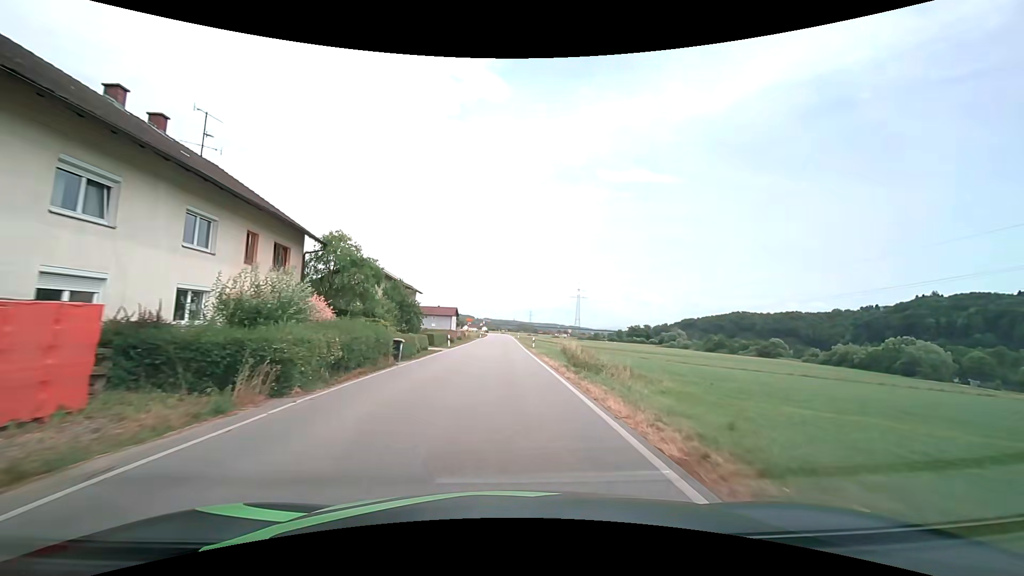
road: secondary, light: Day
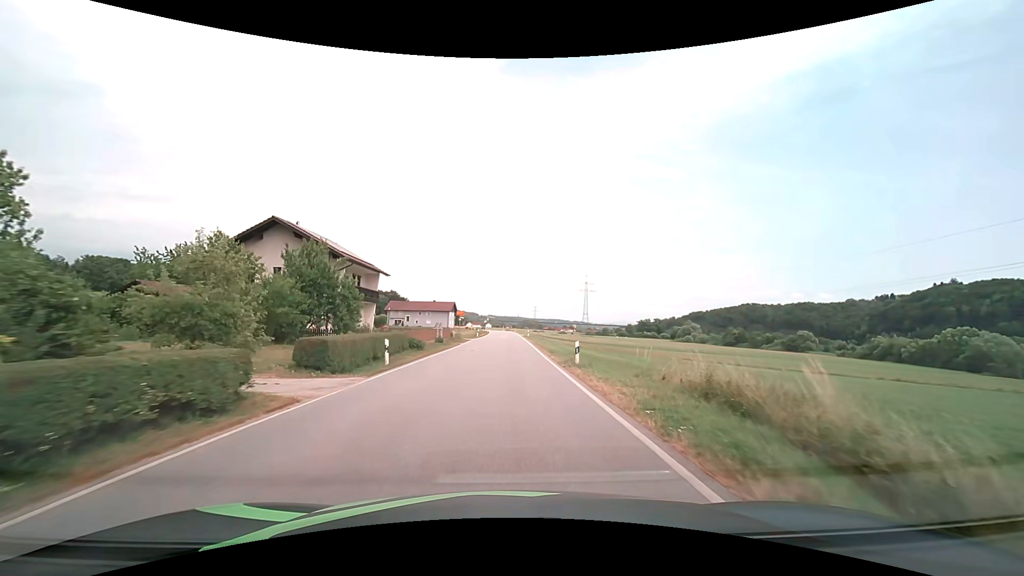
(-0.2, +22.9) m; -1°
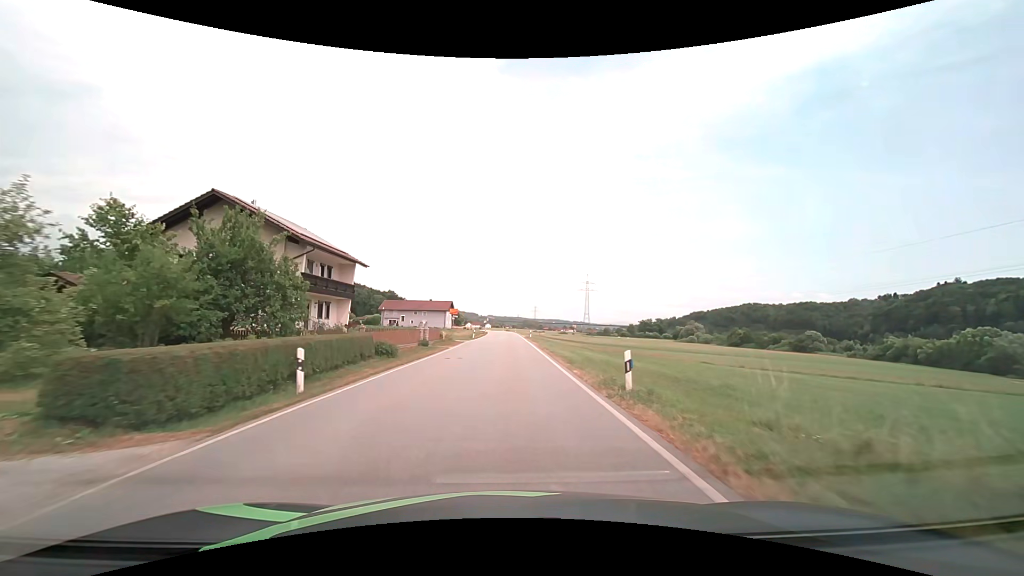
(0.0, +7.7) m; 0°
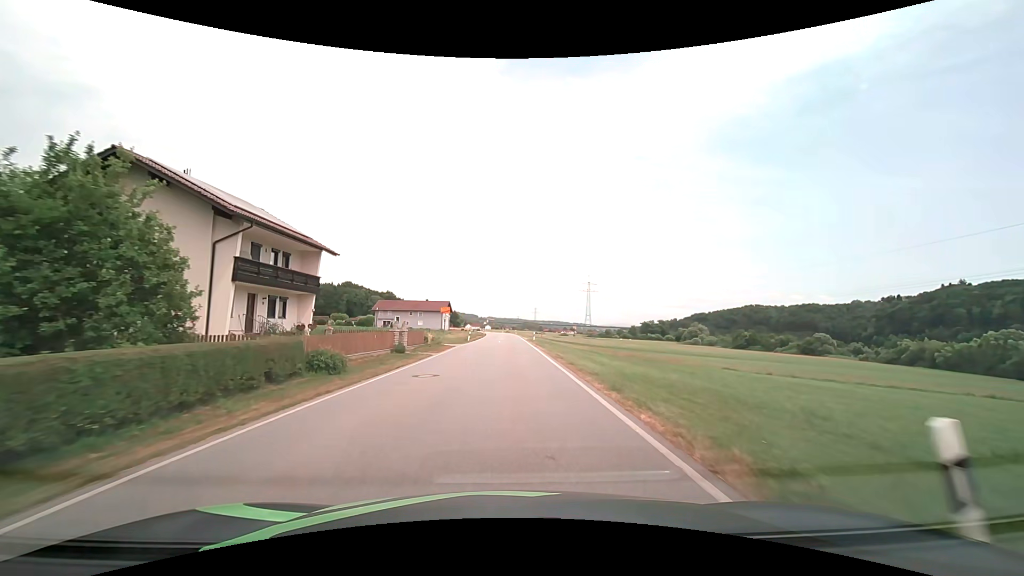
(0.0, +7.7) m; 0°
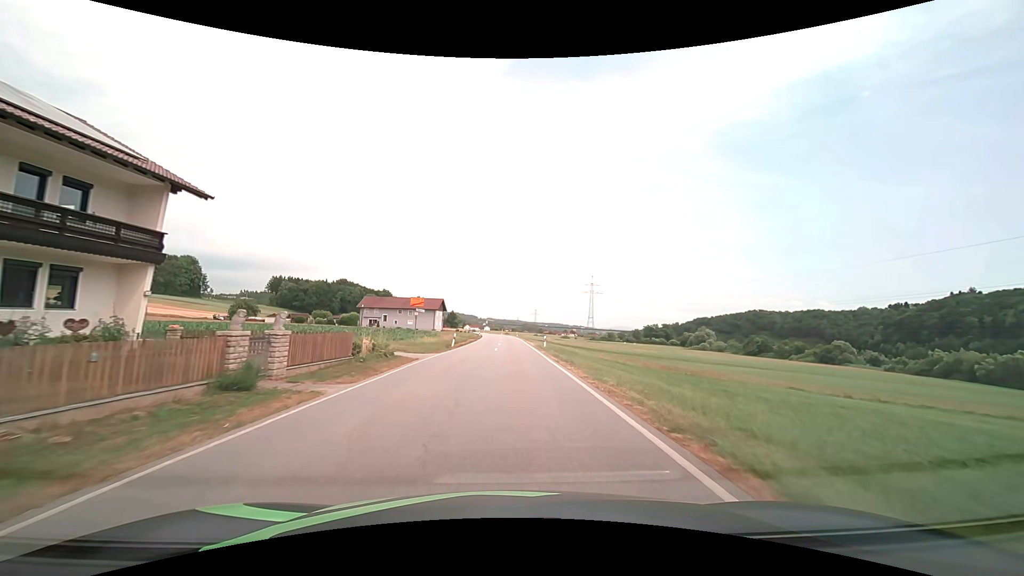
(0.0, +15.4) m; 0°
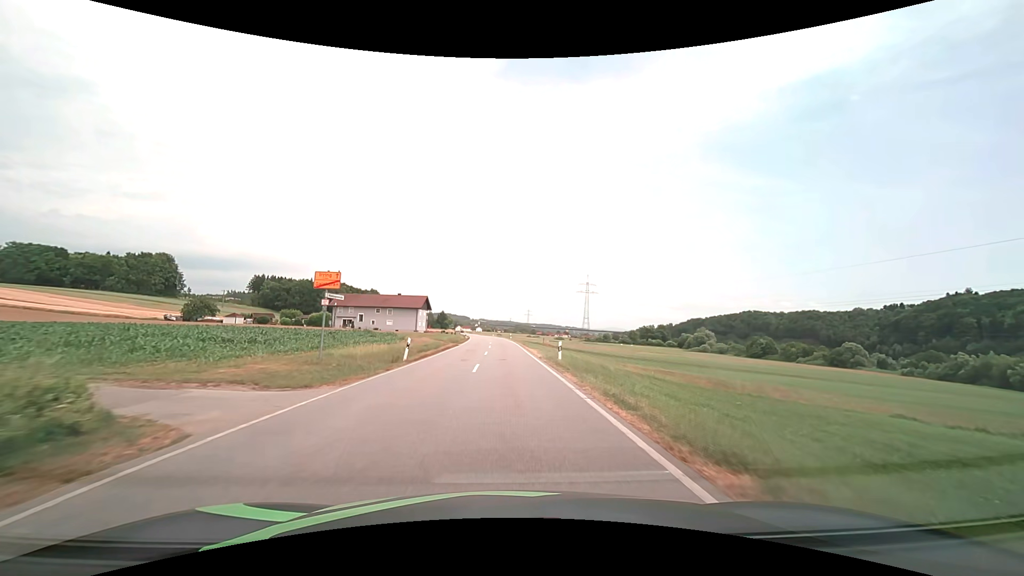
(+0.1, +15.4) m; +1°
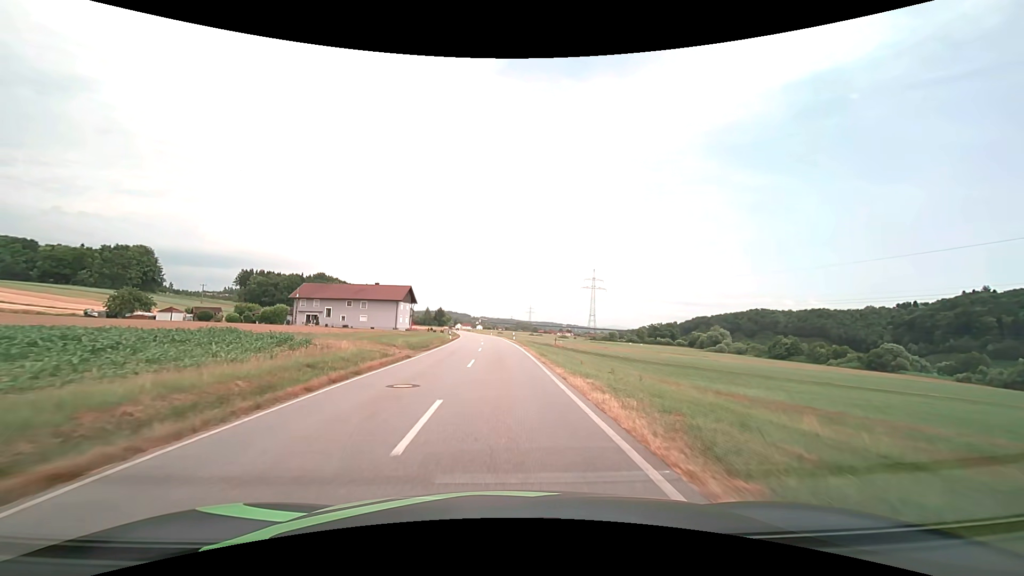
(0.0, +23.1) m; 0°
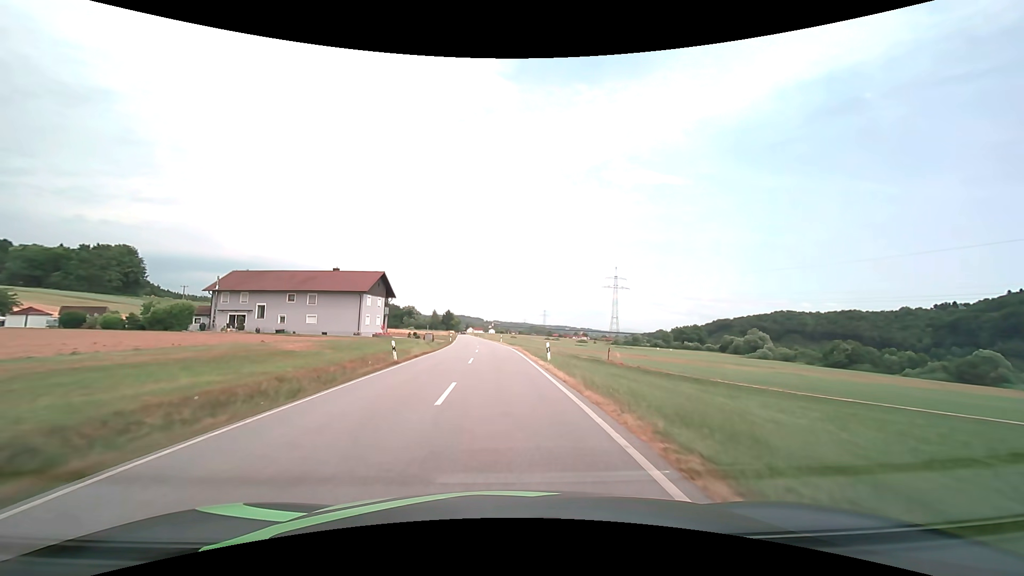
(-0.4, +32.7) m; -1°
(0, +10) (0, +20) (0, +30) (-1, +40) (-1, +50) (-2, +60) (-3, +70) (-4, +80) (-5, +90) (-6, +100) m
